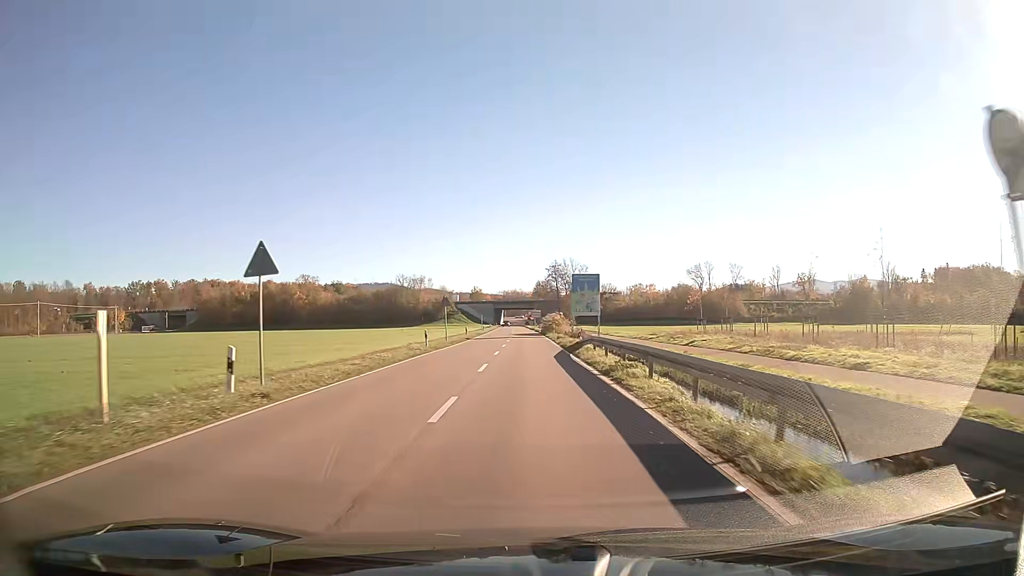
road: secondary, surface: asphalt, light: Day
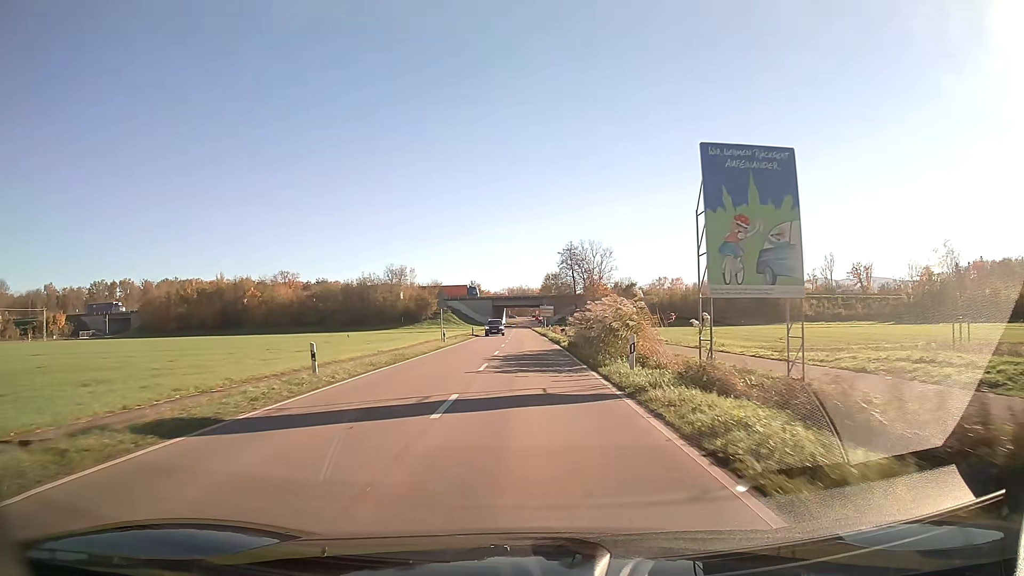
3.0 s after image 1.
(-0.2, +44.2) m; 0°
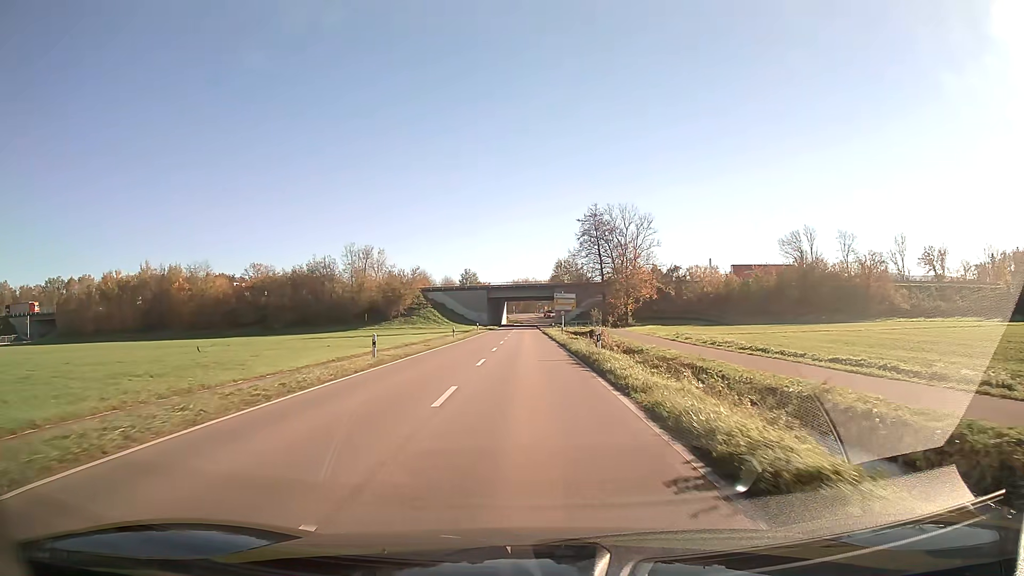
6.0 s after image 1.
(-0.3, +43.6) m; -1°
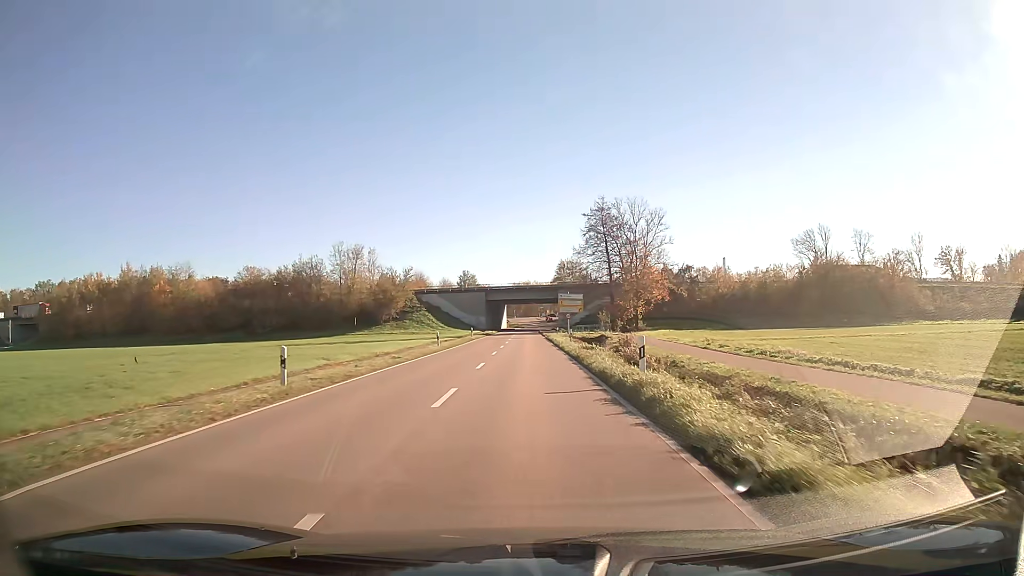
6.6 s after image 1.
(0.0, +8.7) m; 0°
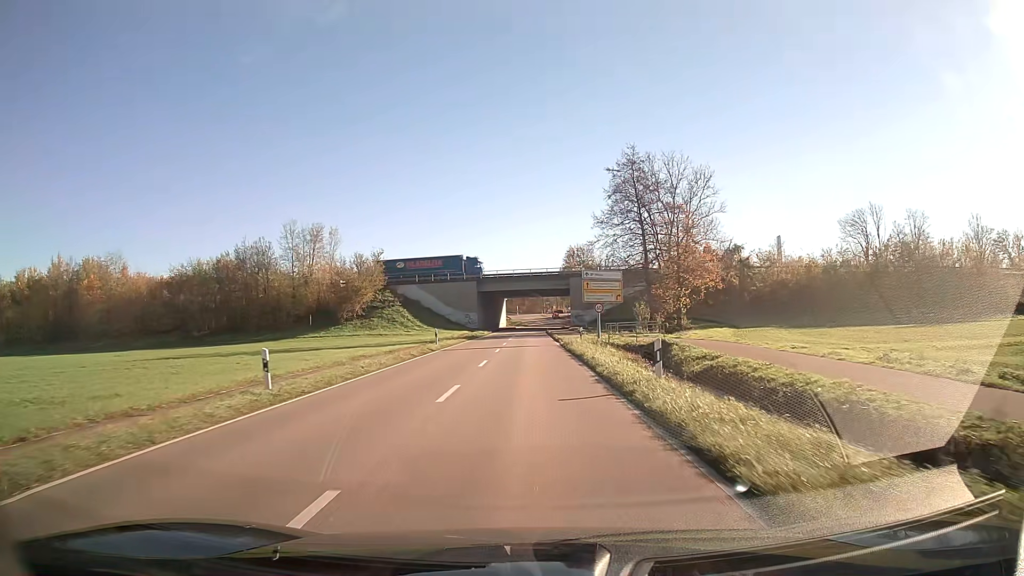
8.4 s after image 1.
(-0.1, +26.1) m; 0°
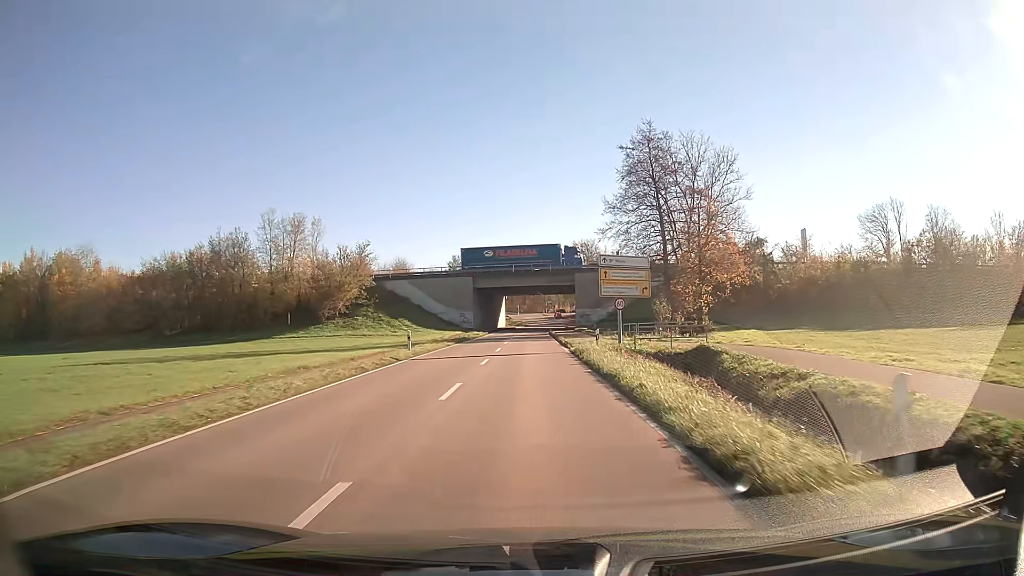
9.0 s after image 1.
(0.0, +8.7) m; 0°
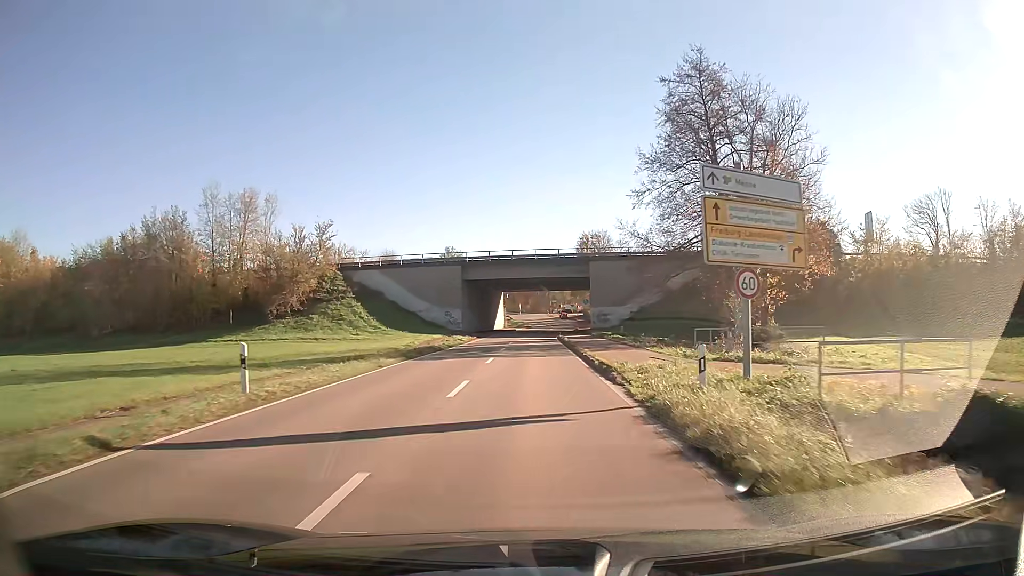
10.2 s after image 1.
(0.0, +17.5) m; 0°
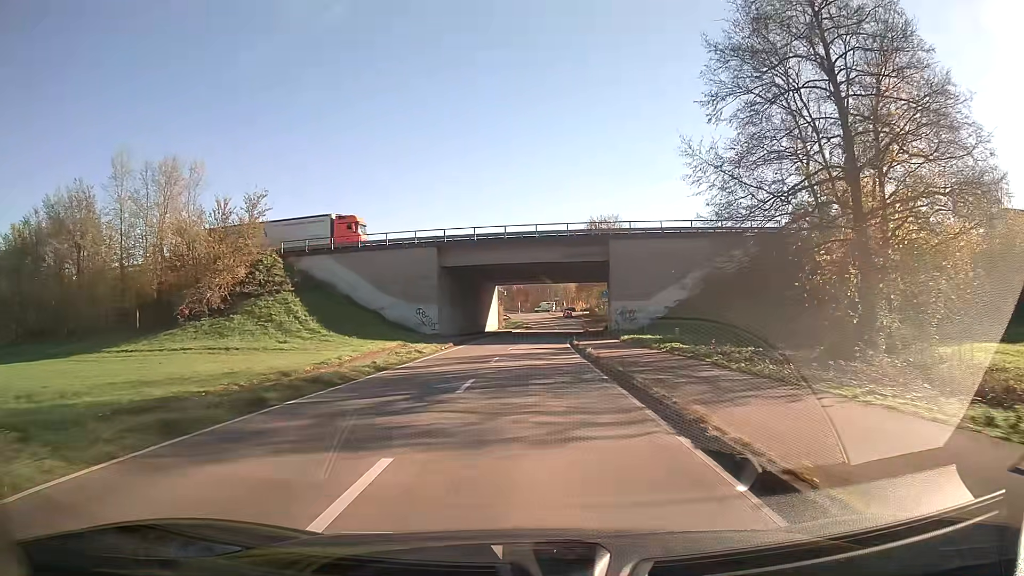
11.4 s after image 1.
(0.0, +17.3) m; 0°
